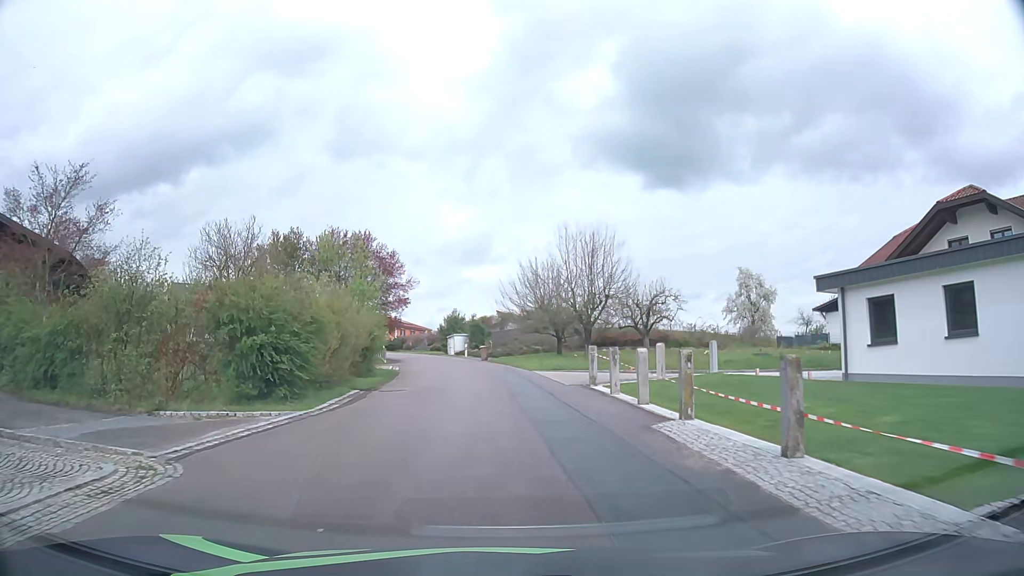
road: unclassified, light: Day
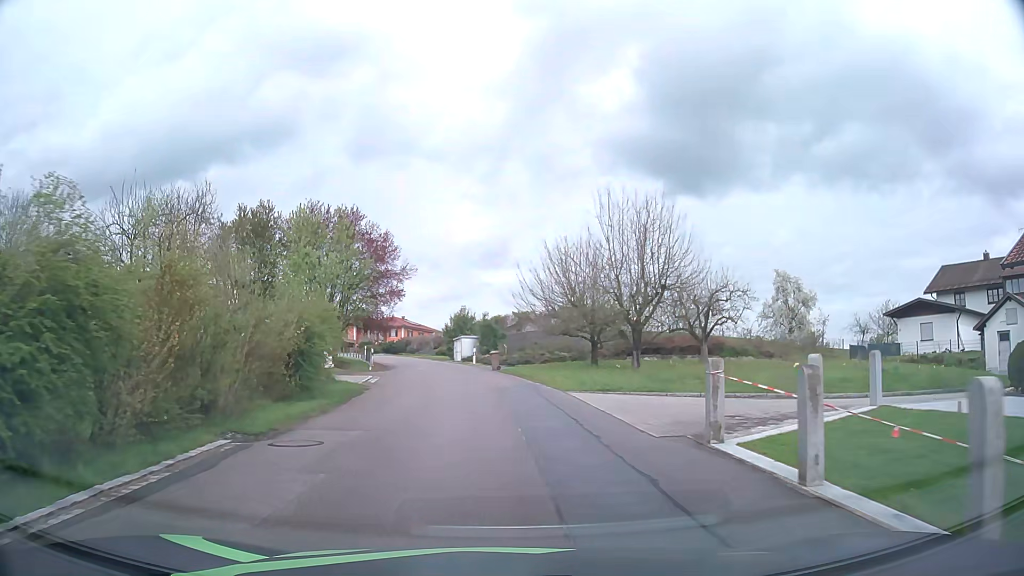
(0.0, +10.2) m; -1°
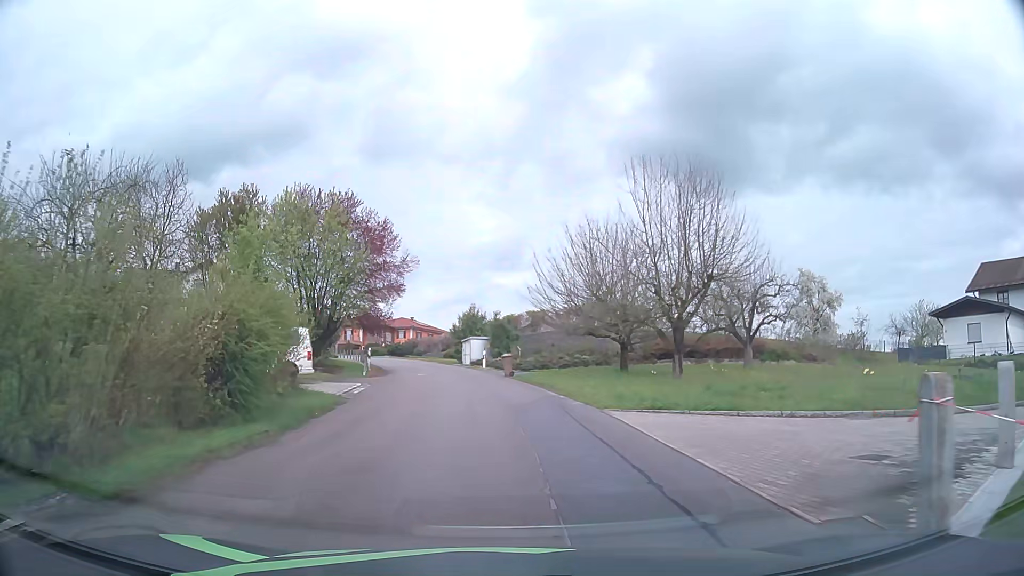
(0.0, +4.9) m; -2°
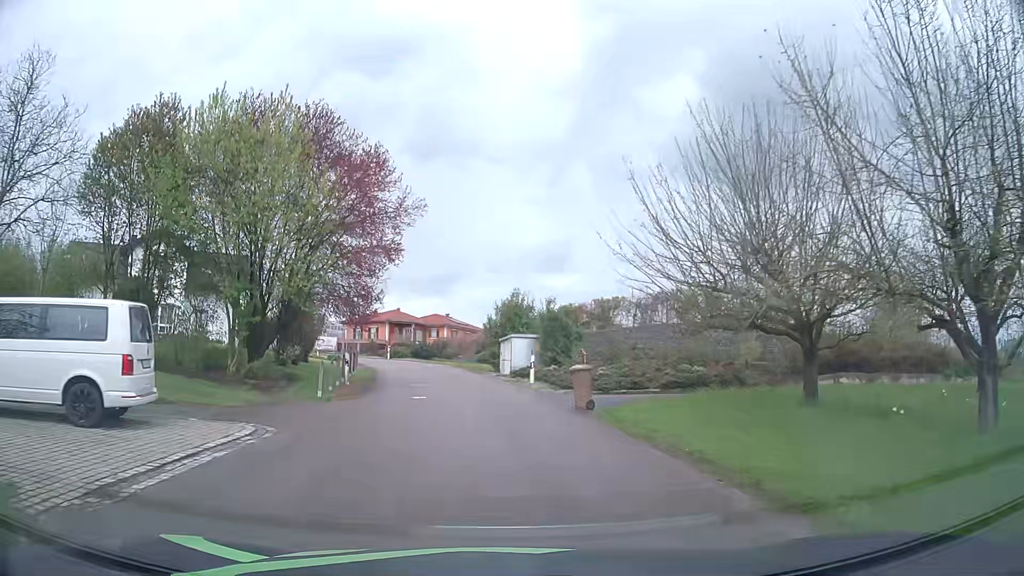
(-0.4, +14.5) m; -4°
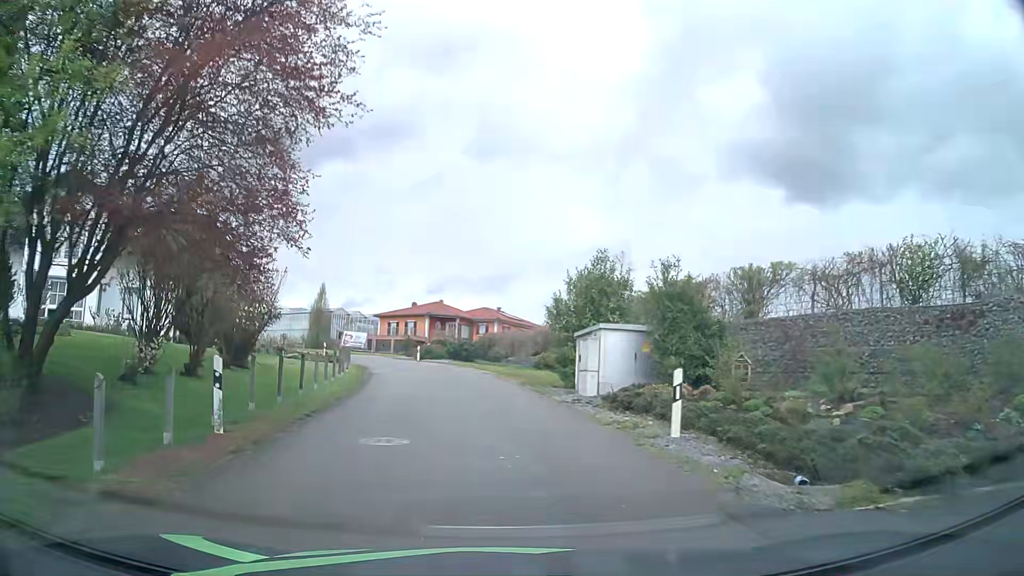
(-0.5, +14.5) m; -5°
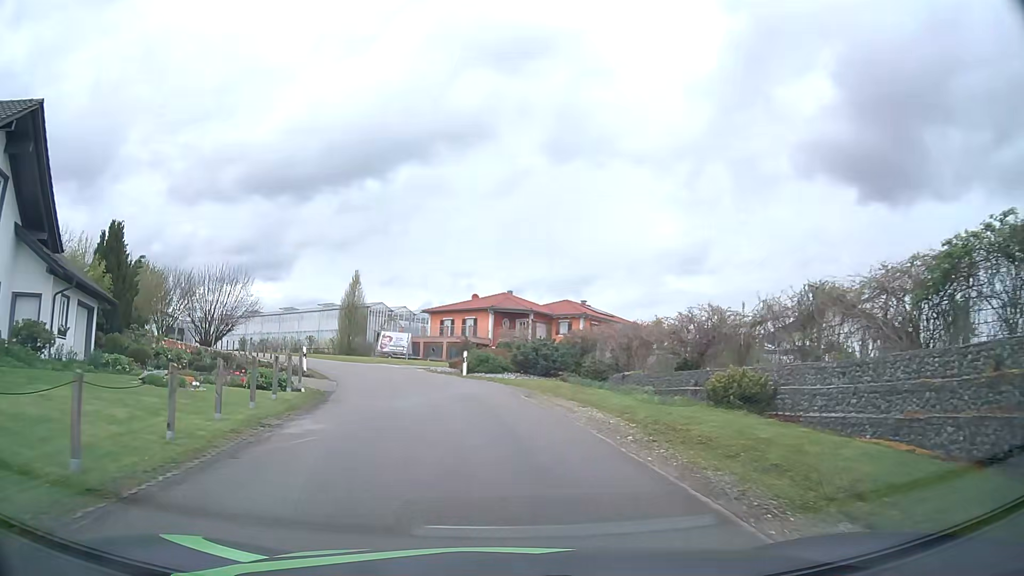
(-0.8, +19.6) m; -6°
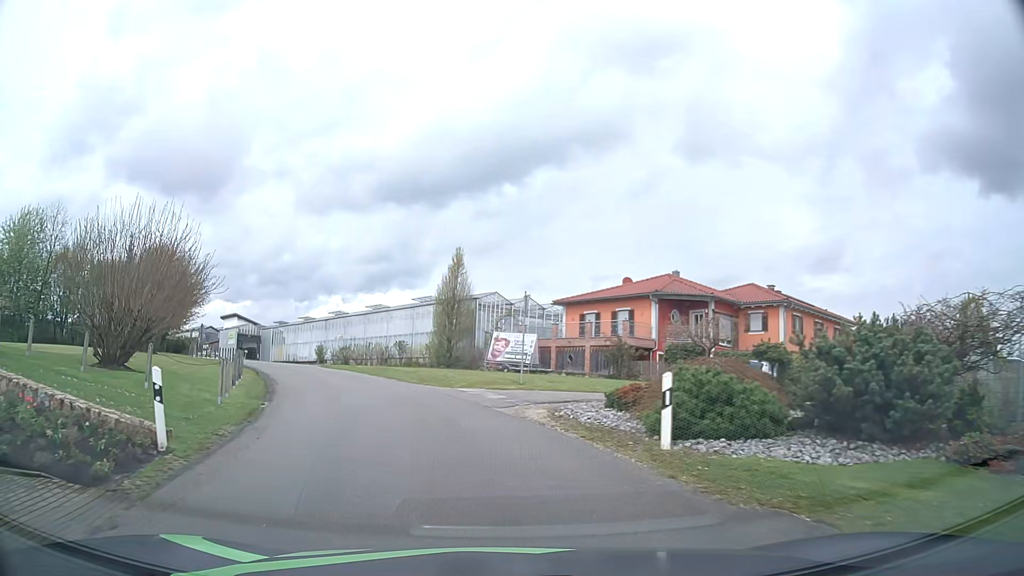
(-1.6, +19.8) m; -11°
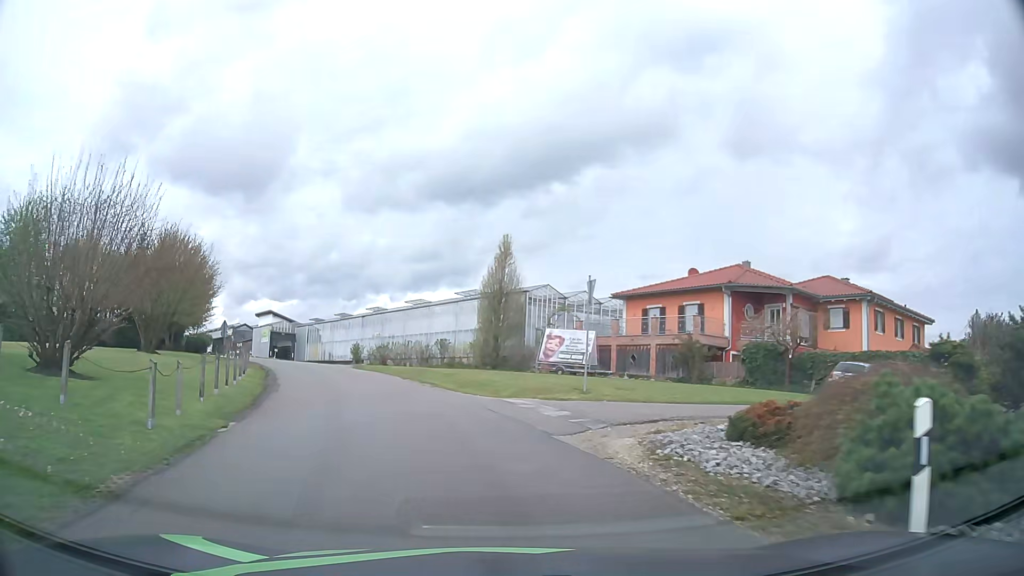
(-0.2, +5.0) m; -4°
(-1, +10) (-3, +20) (-6, +29) (-10, +38) (-15, +47) (-21, +55) (-26, +64) (-32, +72) (-38, +80) (-45, +87) m
